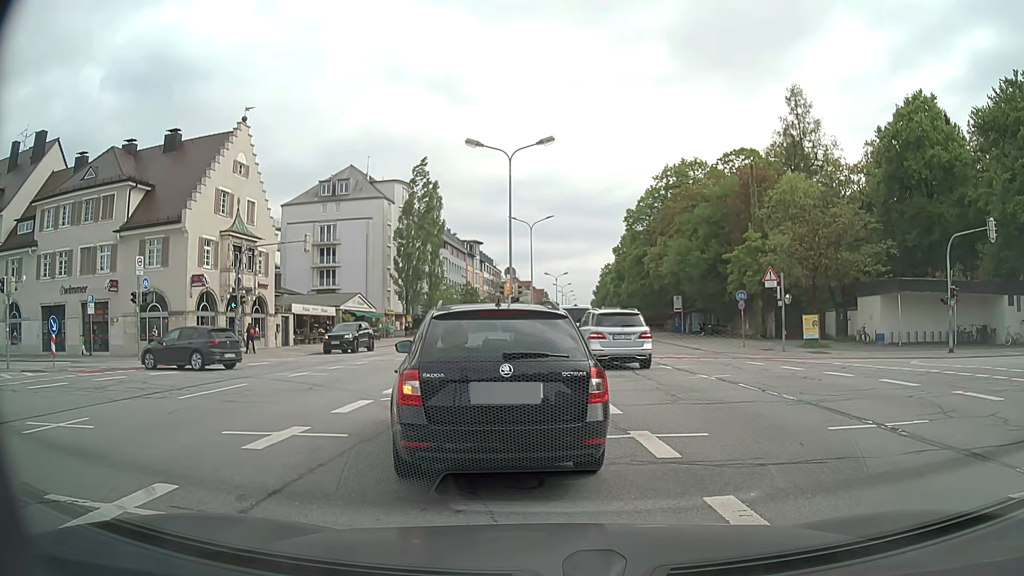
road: secondary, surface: asphalt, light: Day
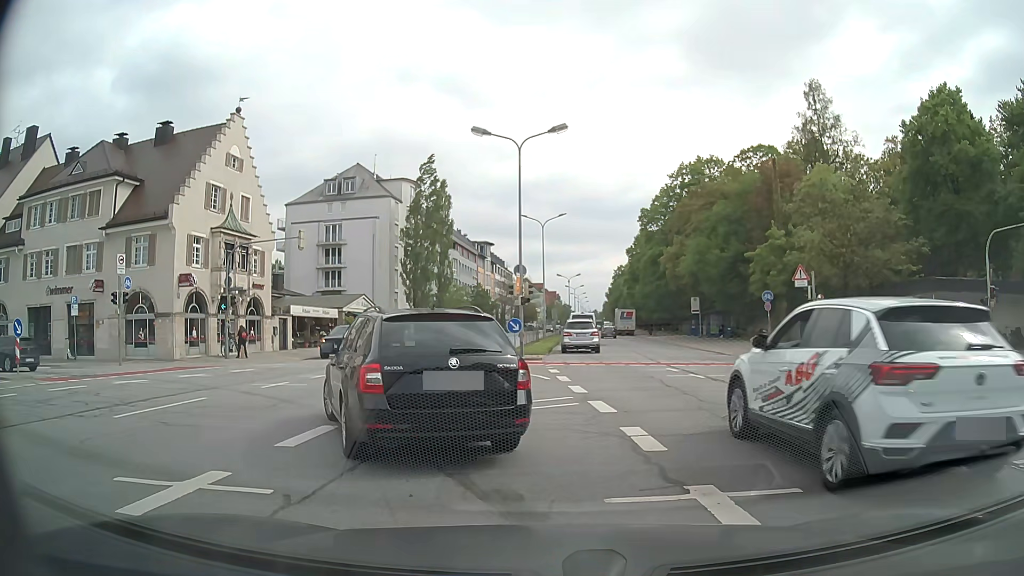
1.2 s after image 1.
(-0.1, +2.7) m; -2°
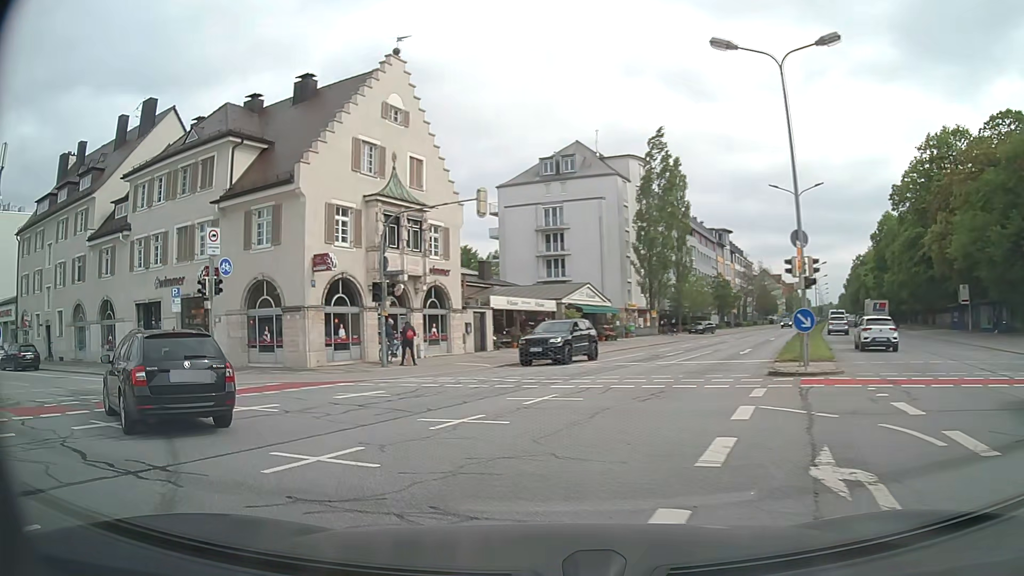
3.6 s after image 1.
(-1.3, +9.9) m; -20°
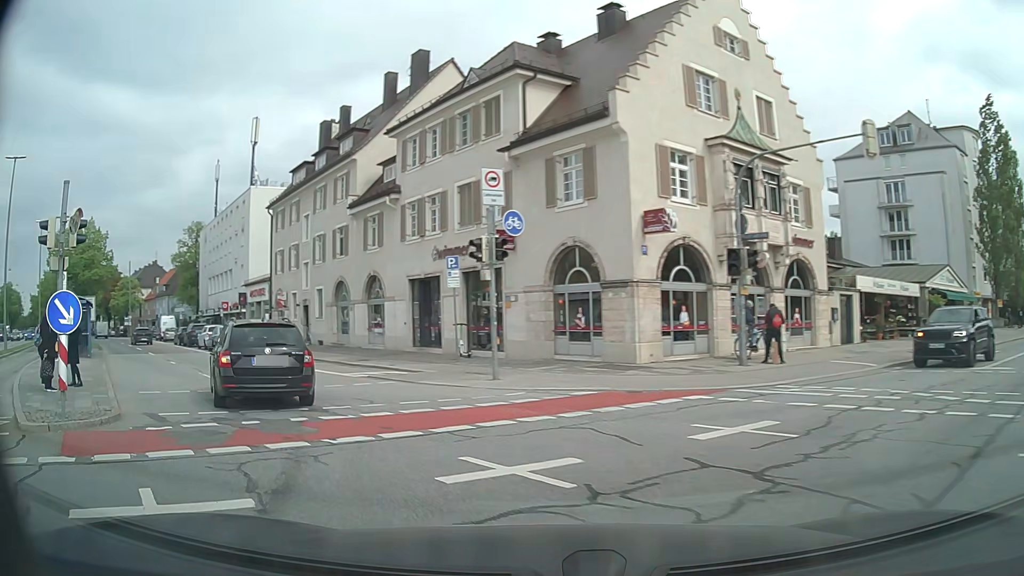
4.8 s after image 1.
(-1.7, +6.7) m; -27°
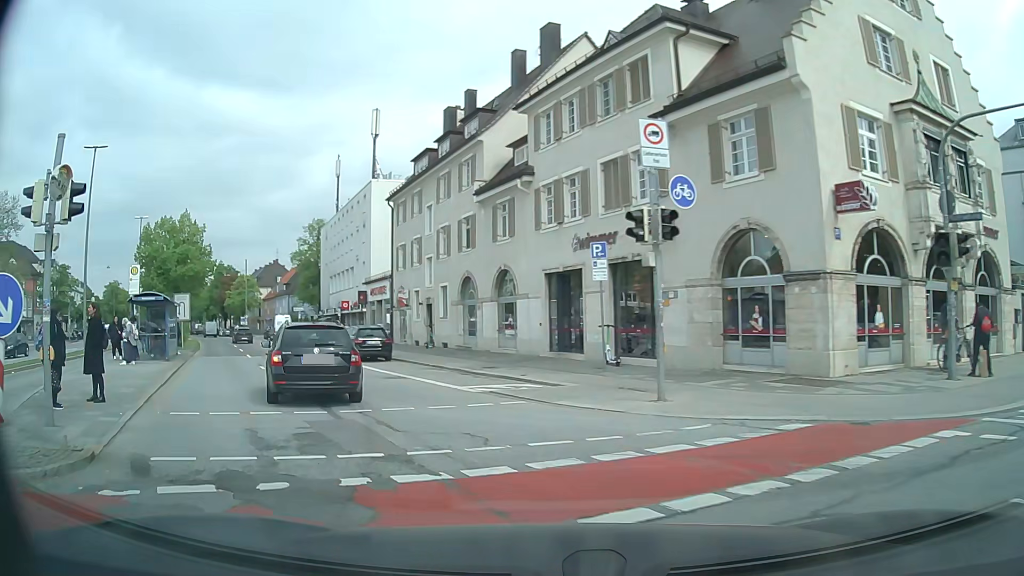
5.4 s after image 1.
(-0.5, +4.0) m; -11°
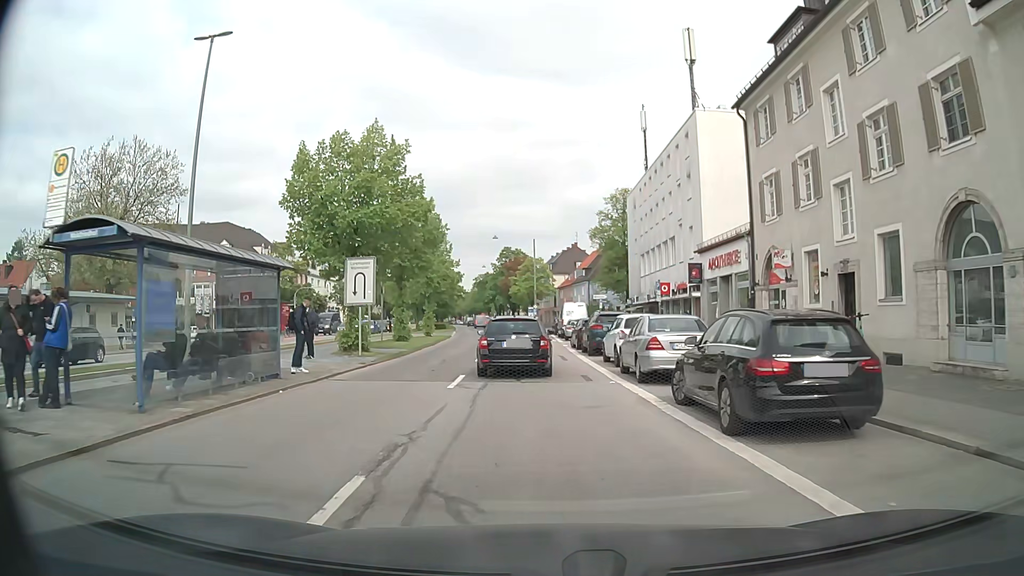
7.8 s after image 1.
(-6.0, +18.6) m; -27°
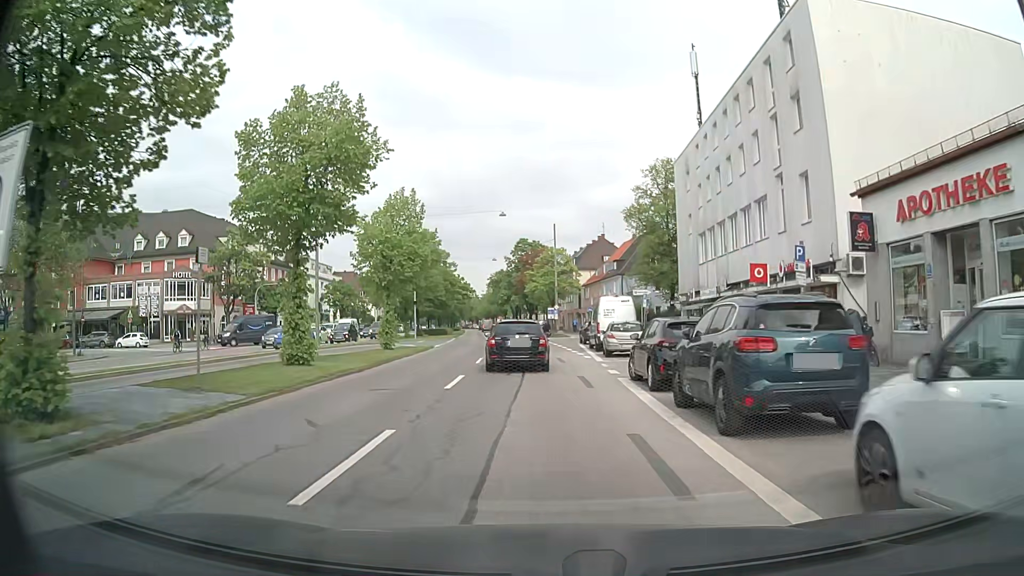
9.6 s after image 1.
(-0.2, +17.5) m; -2°
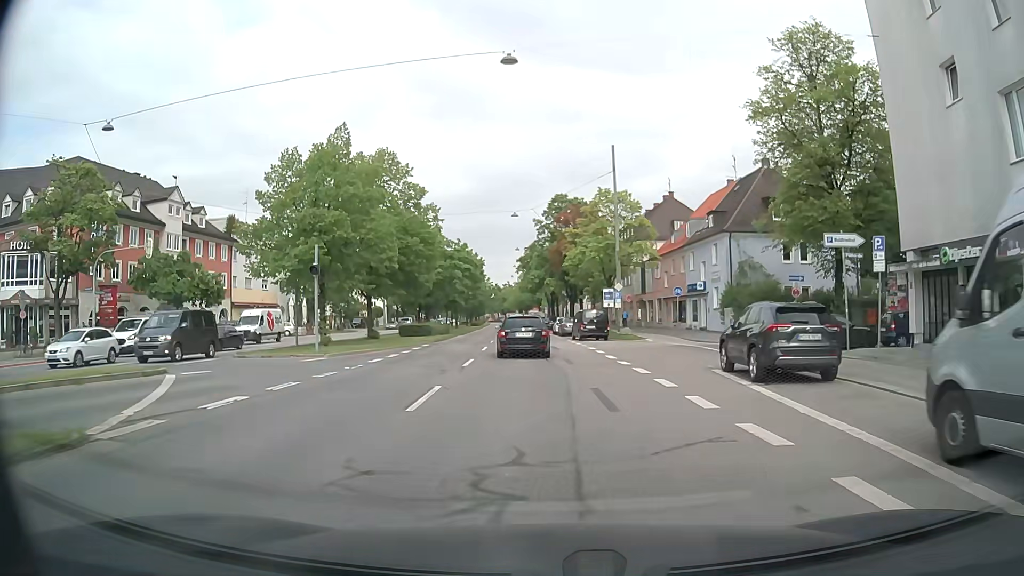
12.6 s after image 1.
(-0.9, +32.0) m; -4°
(0, +10) (0, +20) (-1, +30) (-1, +40) (-1, +50) (-2, +60) (-2, +70) (-3, +80) (-3, +90) (-4, +100) m
